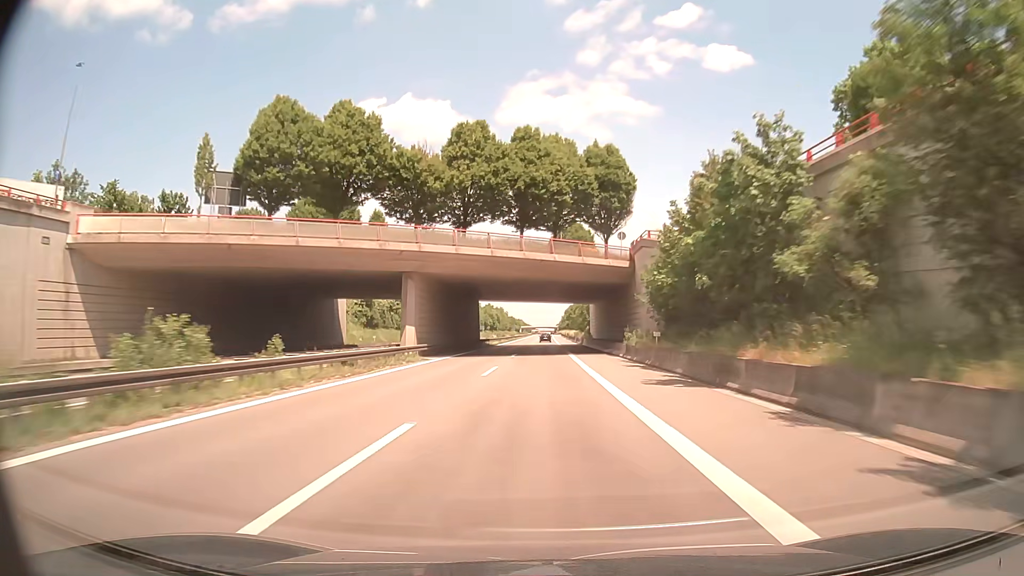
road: trunk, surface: asphalt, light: Day
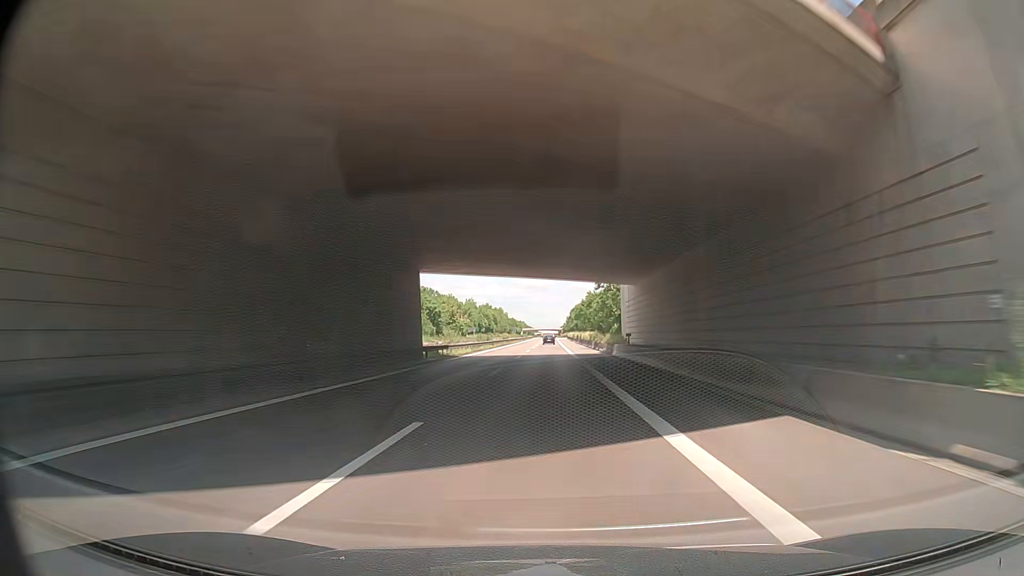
(0.0, +35.8) m; 0°
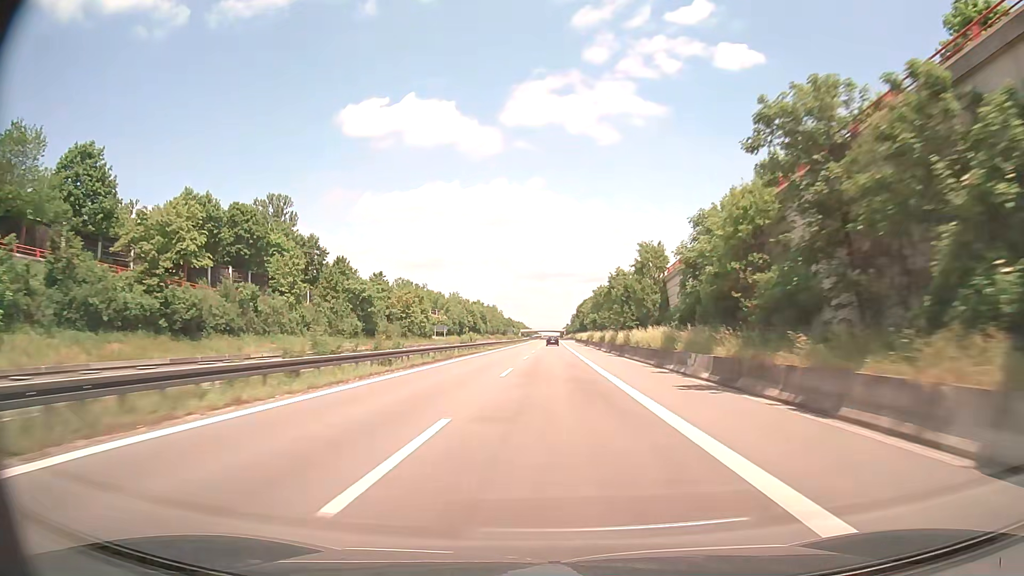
(+0.2, +53.7) m; 0°
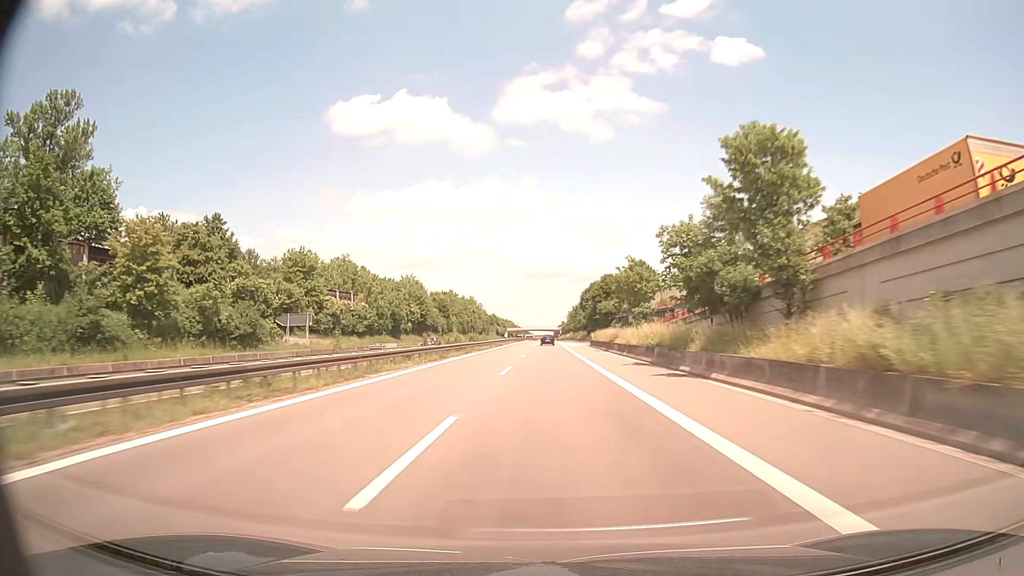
(+0.4, +72.1) m; +1°
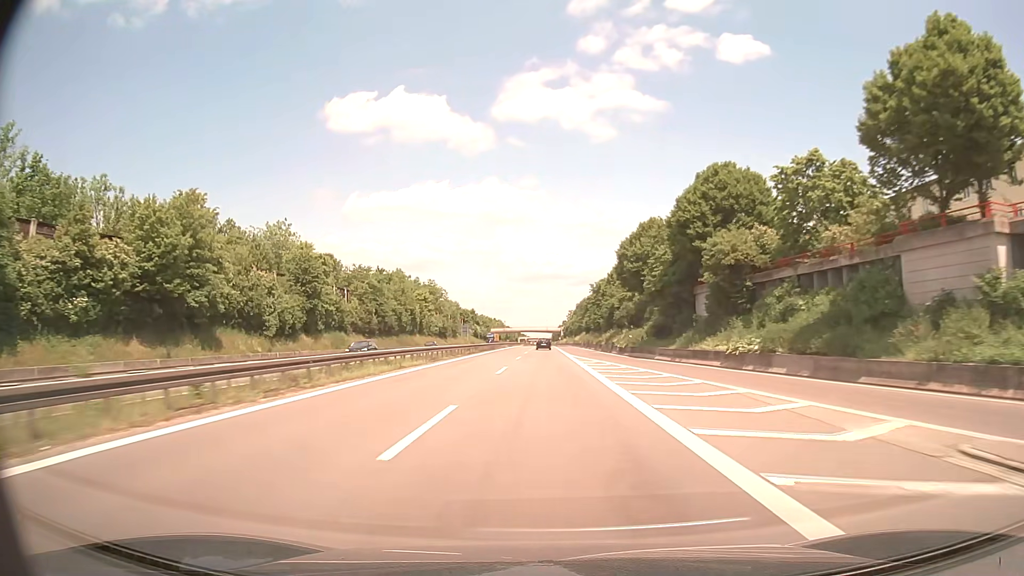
(+0.1, +88.2) m; 0°
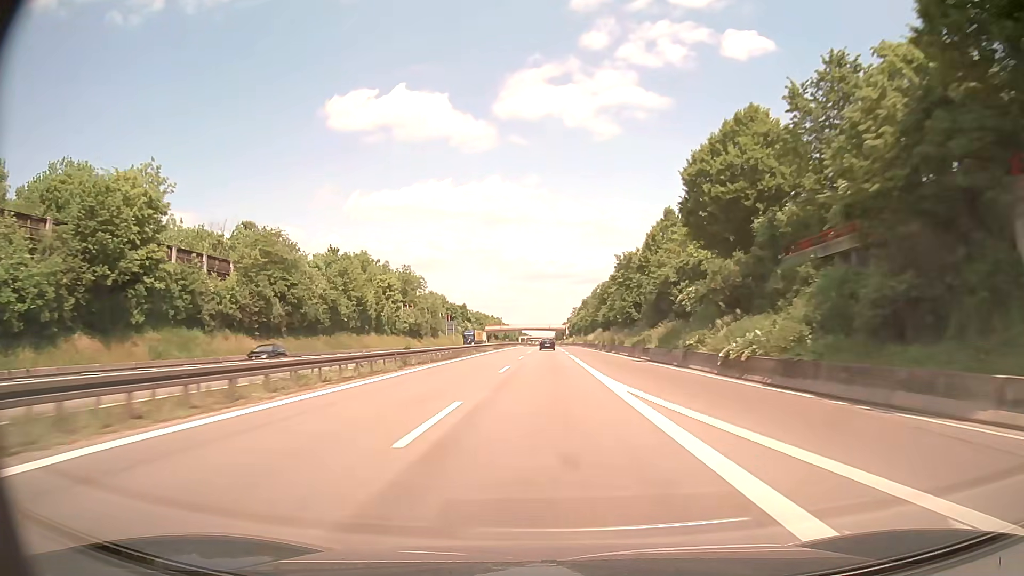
(-0.1, +35.3) m; 0°
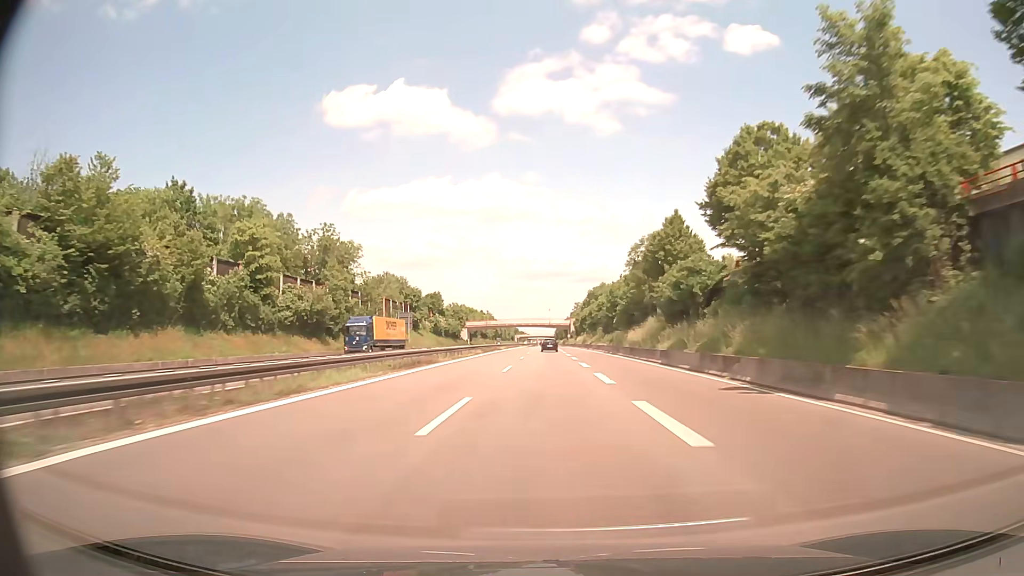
(0.0, +53.3) m; 0°
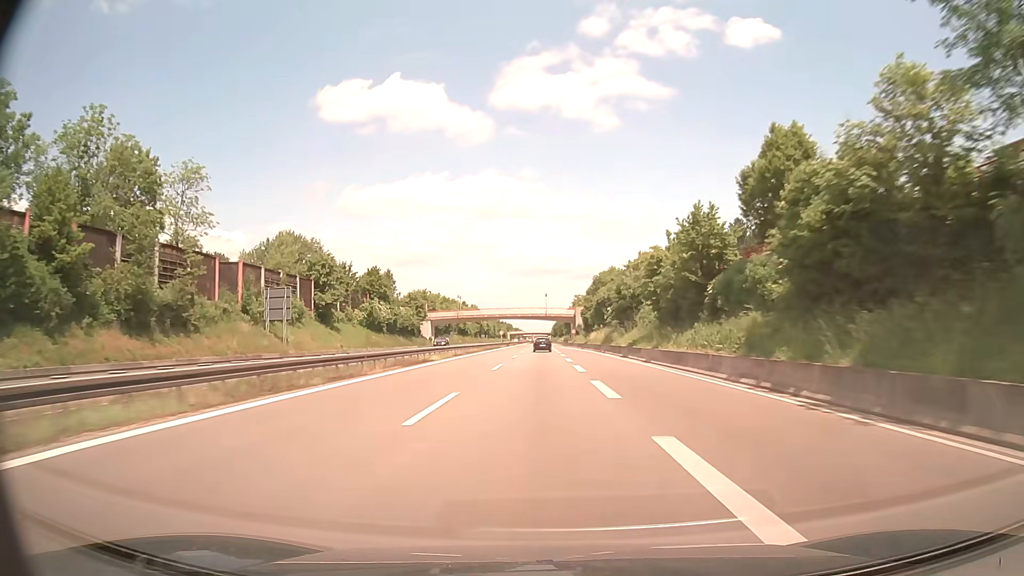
(+0.3, +53.2) m; 0°
(0, +10) (0, +20) (0, +30) (0, +40) (0, +50) (0, +60) (-1, +70) (-1, +80) (-1, +90) (-1, +100) m
